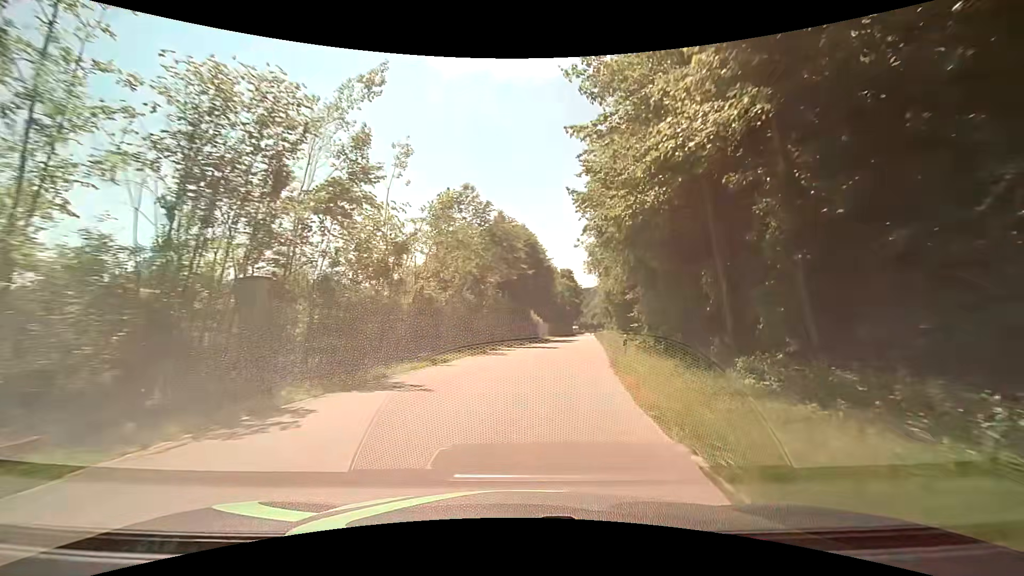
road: residential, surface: asphalt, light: Day
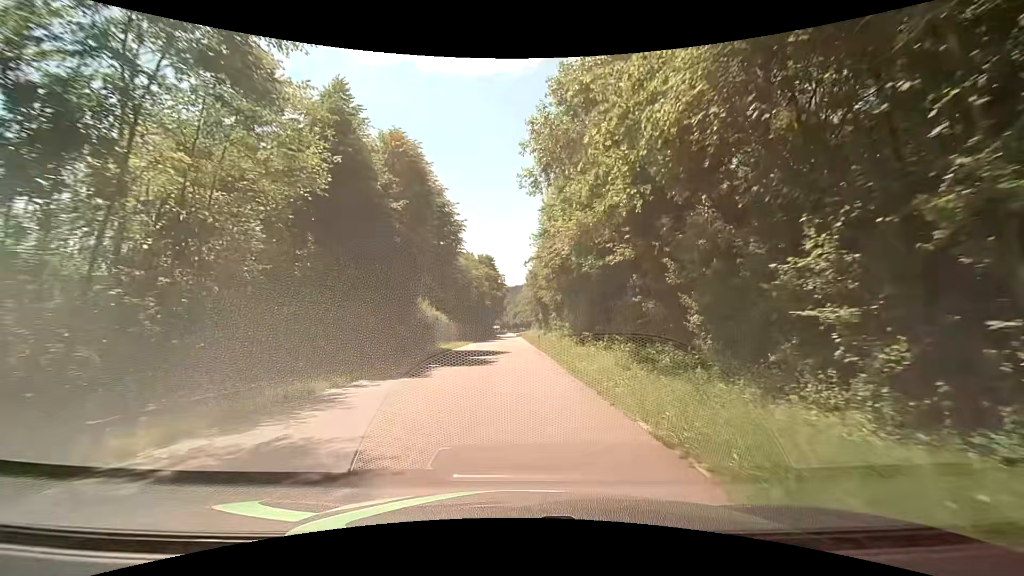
(+3.4, +28.3) m; +11°
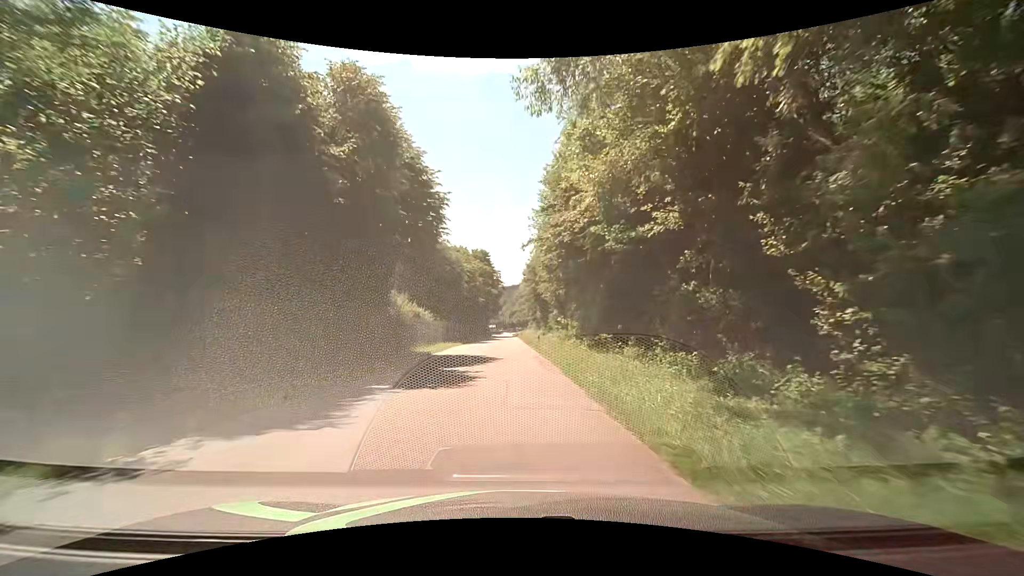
(0.0, +7.1) m; +1°
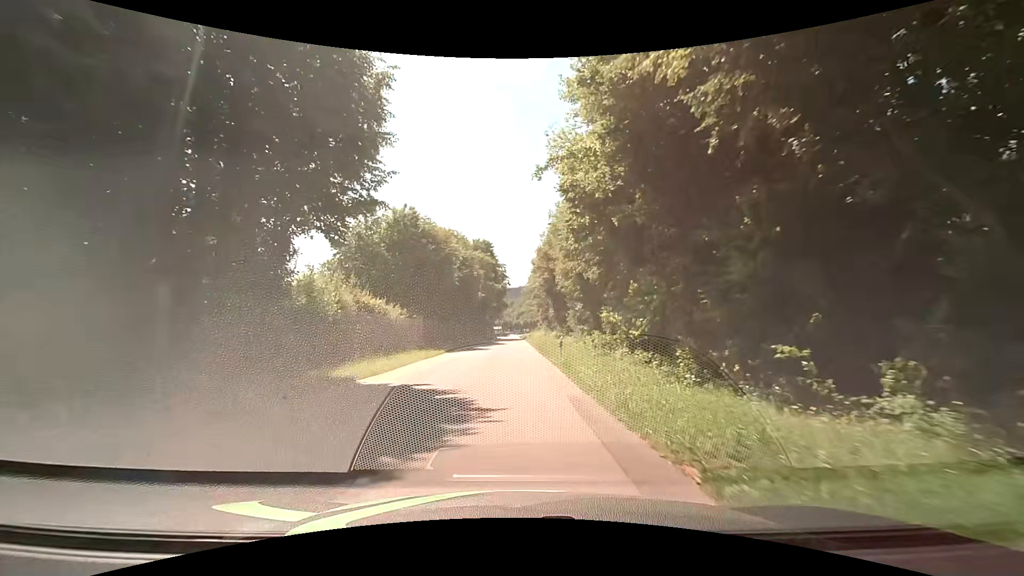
(-0.3, +14.2) m; -1°
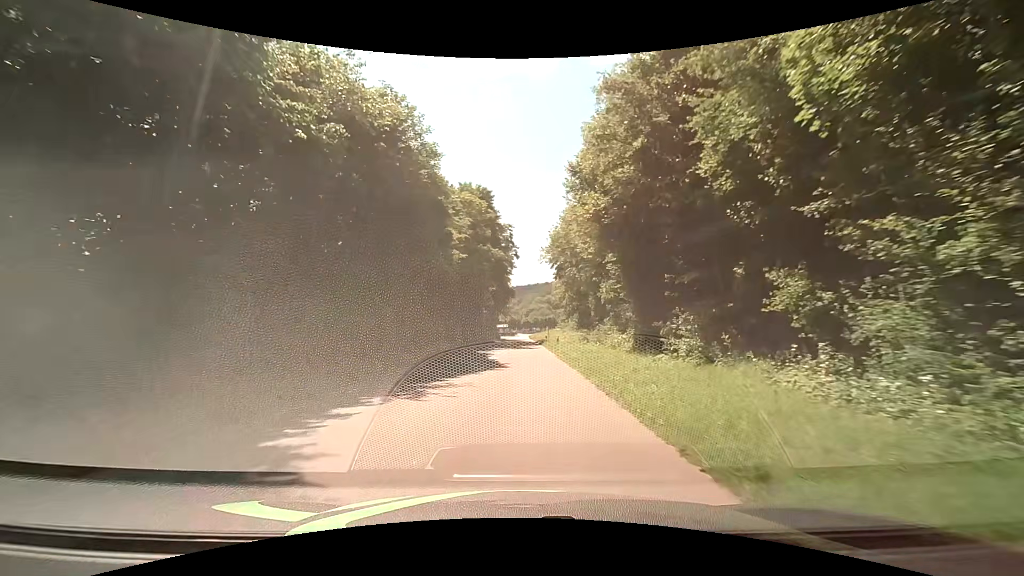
(-0.7, +35.6) m; -2°
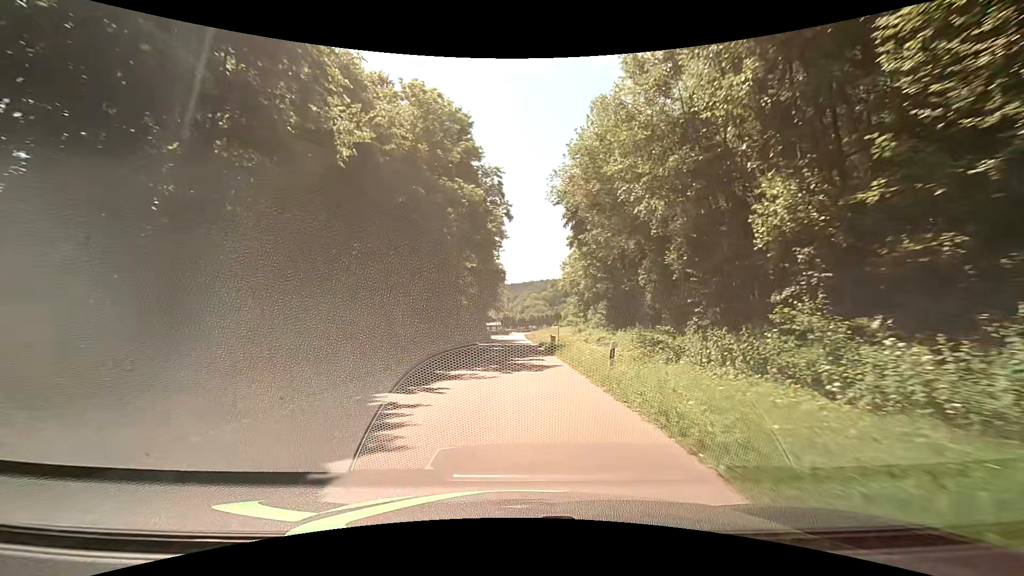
(+0.1, +21.5) m; -1°
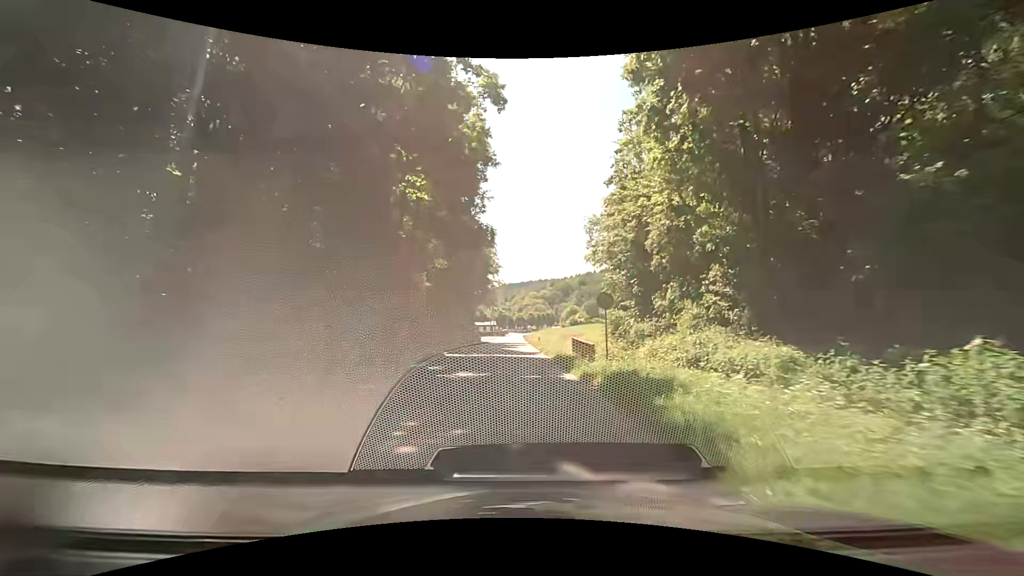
(+0.8, +21.5) m; +2°
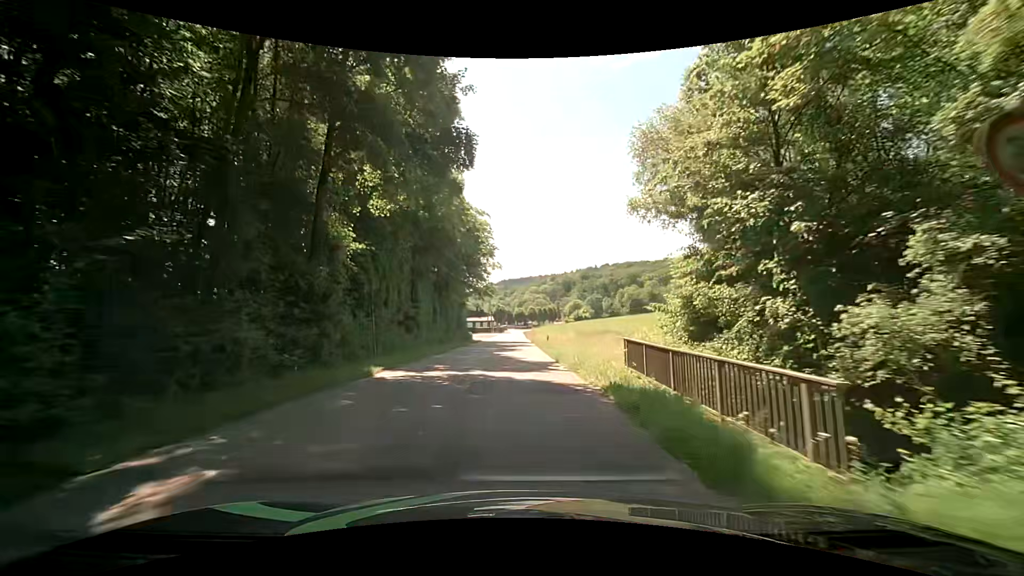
(-0.1, +14.3) m; +1°
(0, +10) (0, +20) (-1, +30) (-1, +40) (-1, +50) (-1, +60) (-2, +70) (-2, +80) (-2, +90) (-2, +100) m
